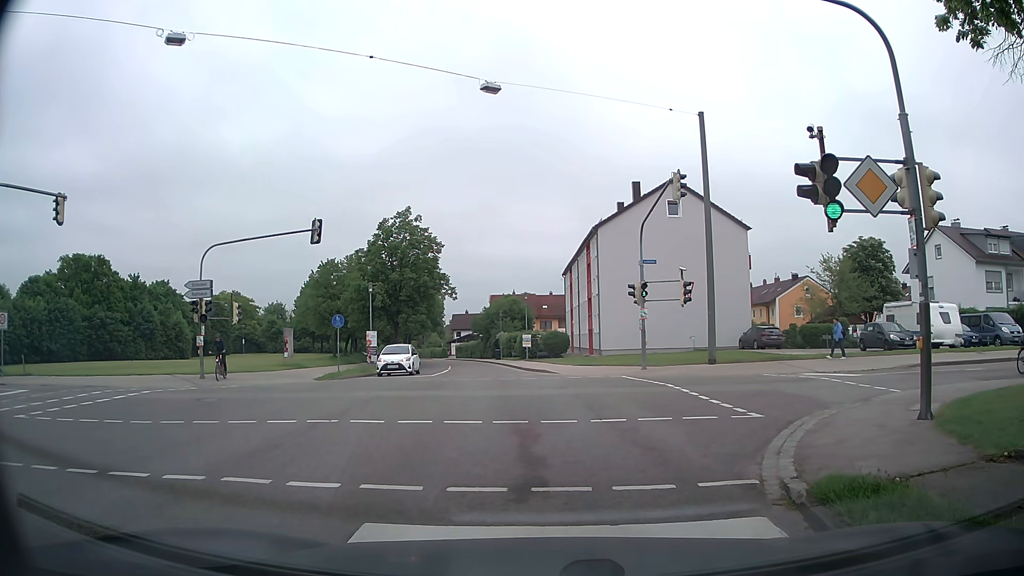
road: tertiary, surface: asphalt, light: Day
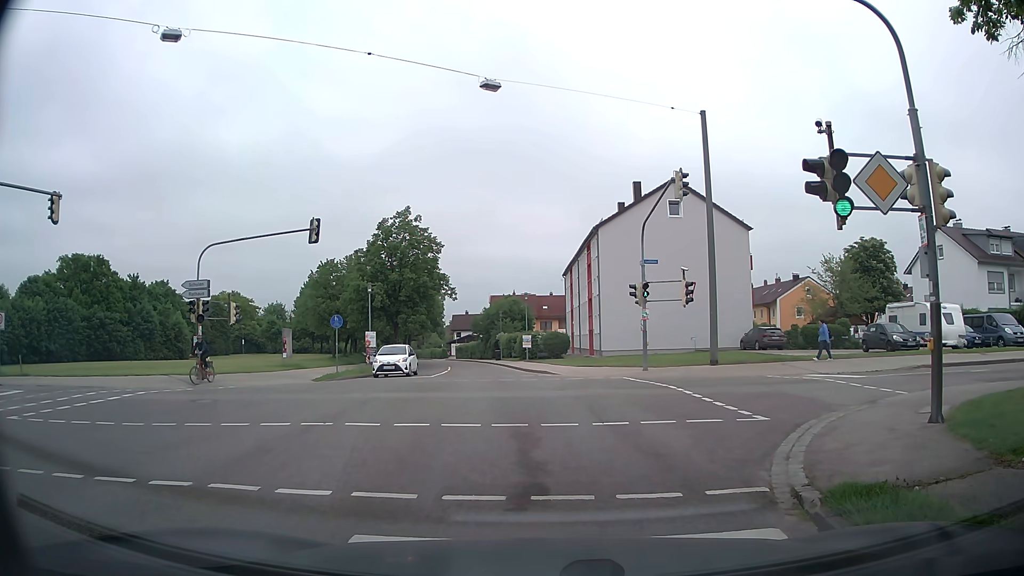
(0.0, +0.3) m; 0°
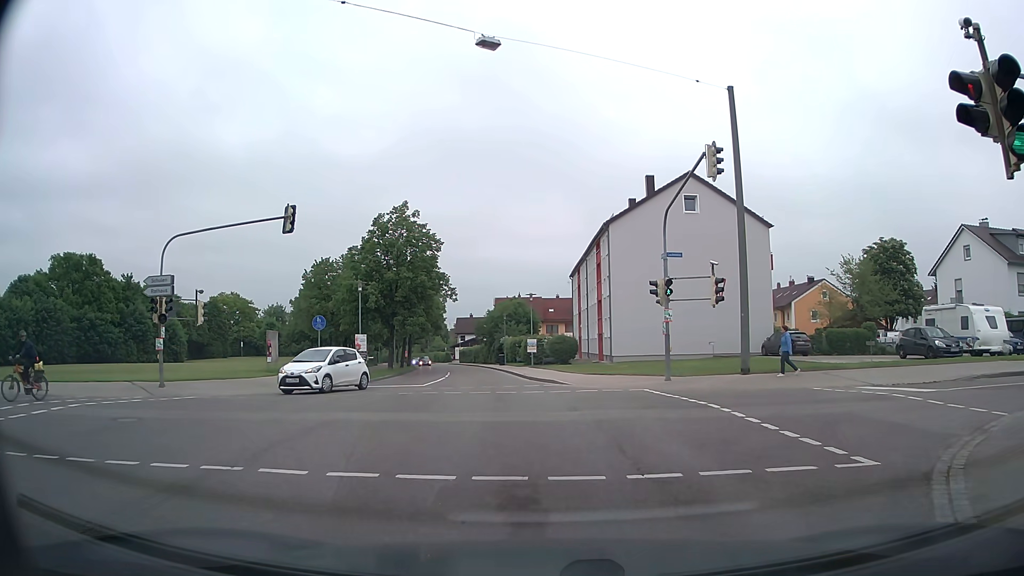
(-0.1, +3.6) m; -3°
(0, +10) (-2, +20) (-3, +30) (-4, +40) (-6, +50) (-7, +60) (-9, +69) (-10, +79) (-12, +89) (-14, +99) m
